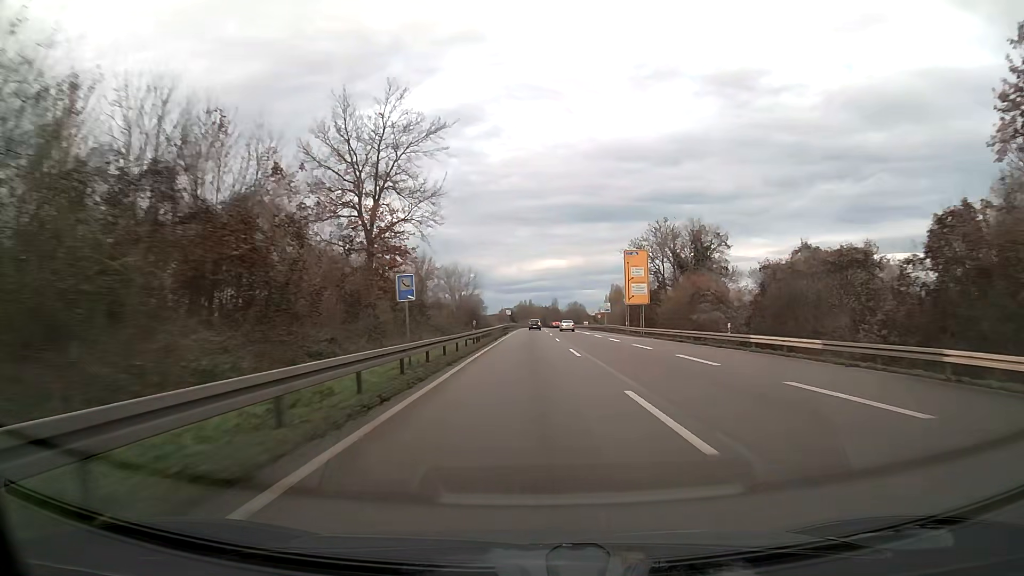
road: trunk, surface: asphalt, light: Day
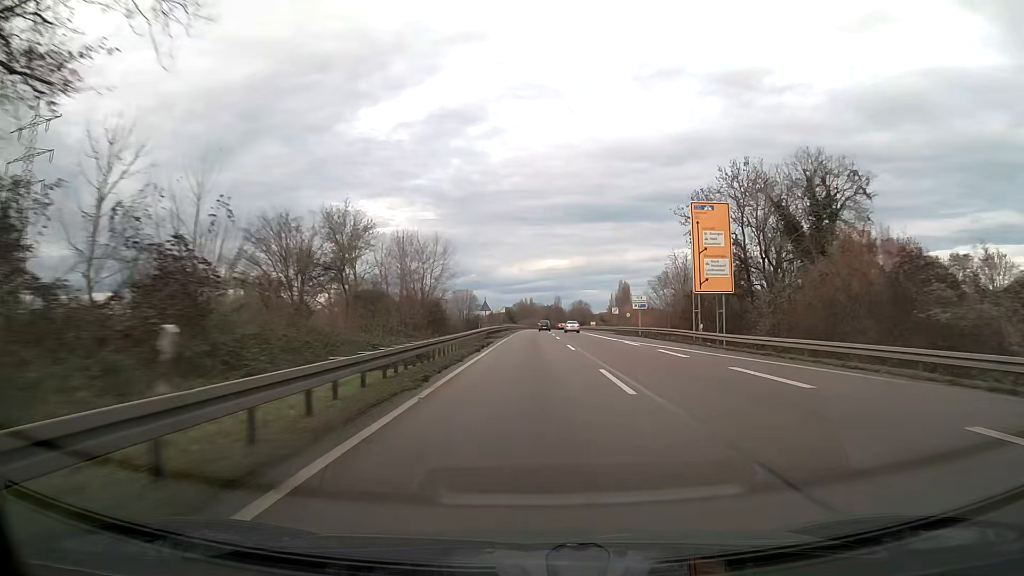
(0.0, +31.2) m; 0°
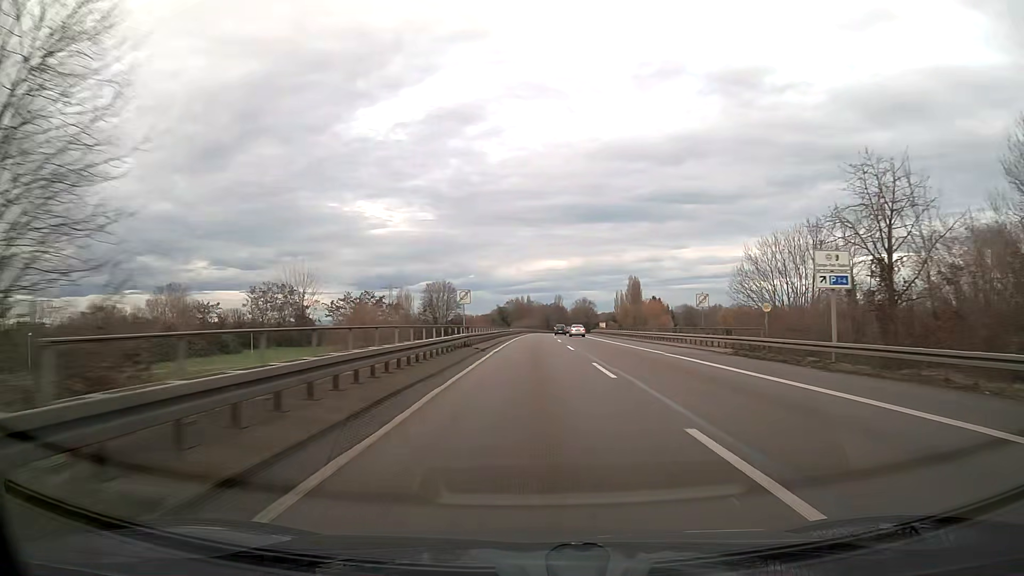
(+0.1, +46.9) m; 0°
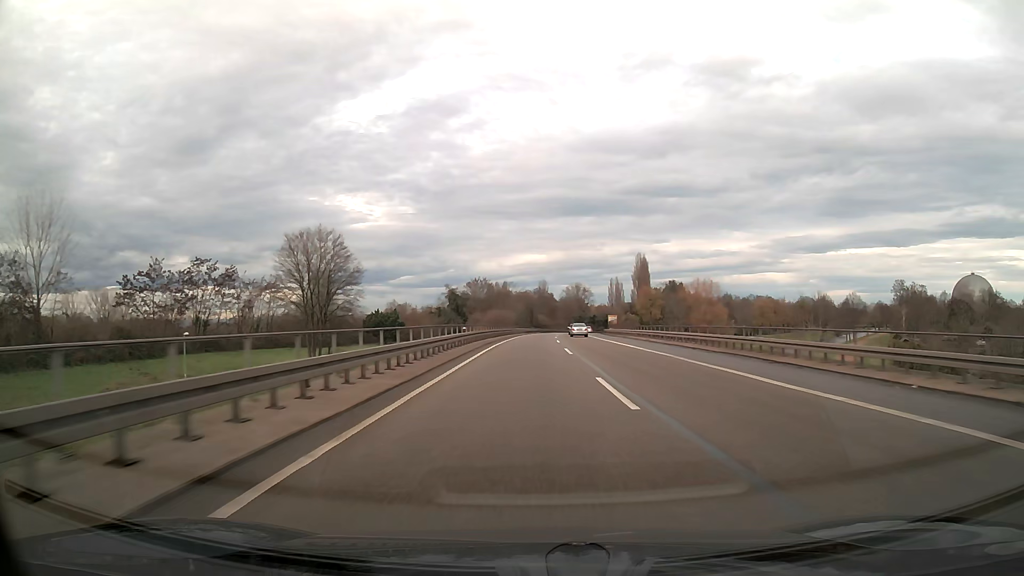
(+1.0, +78.2) m; +2°
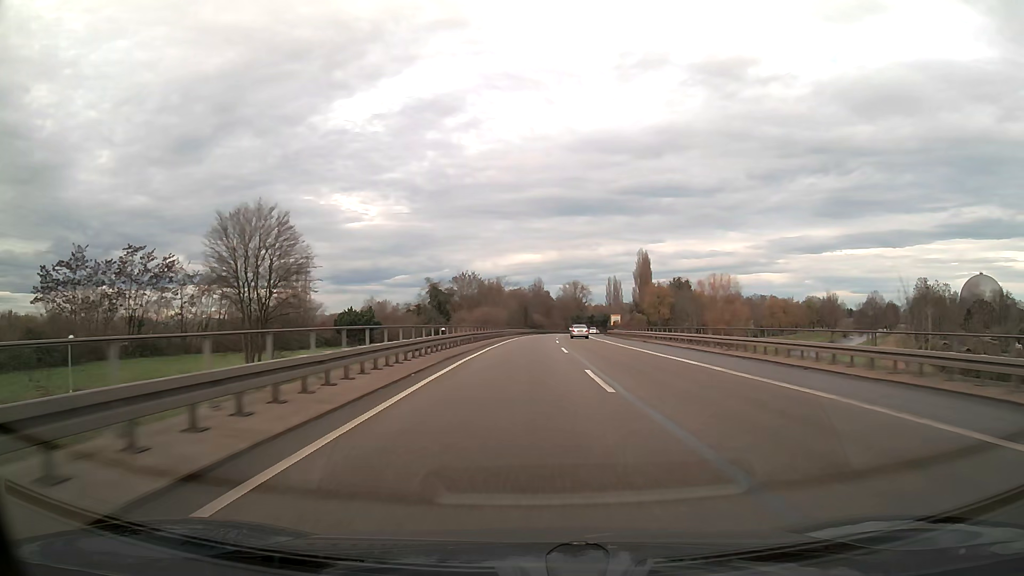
(+0.1, +15.7) m; 0°
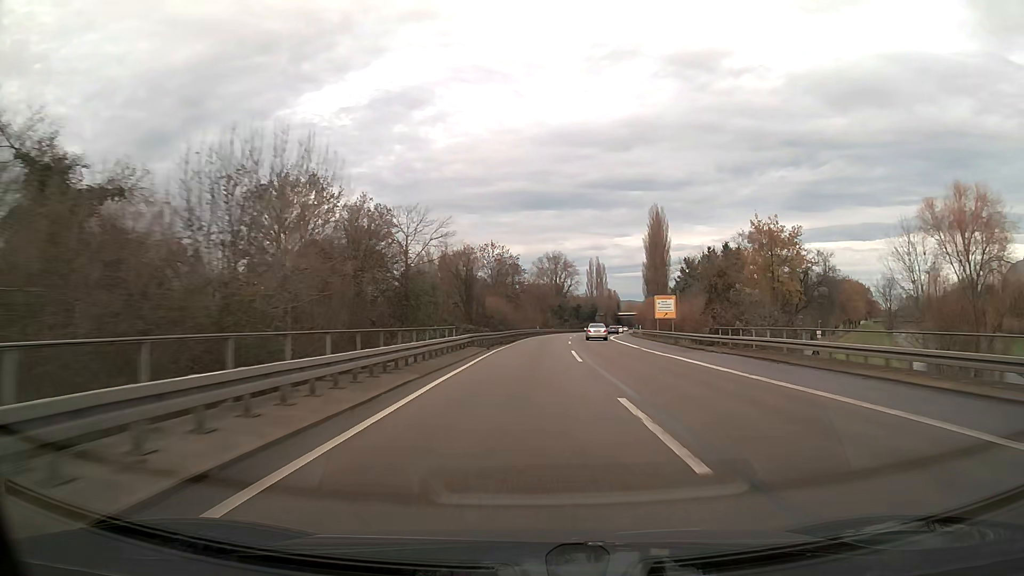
(+1.7, +78.9) m; +3°
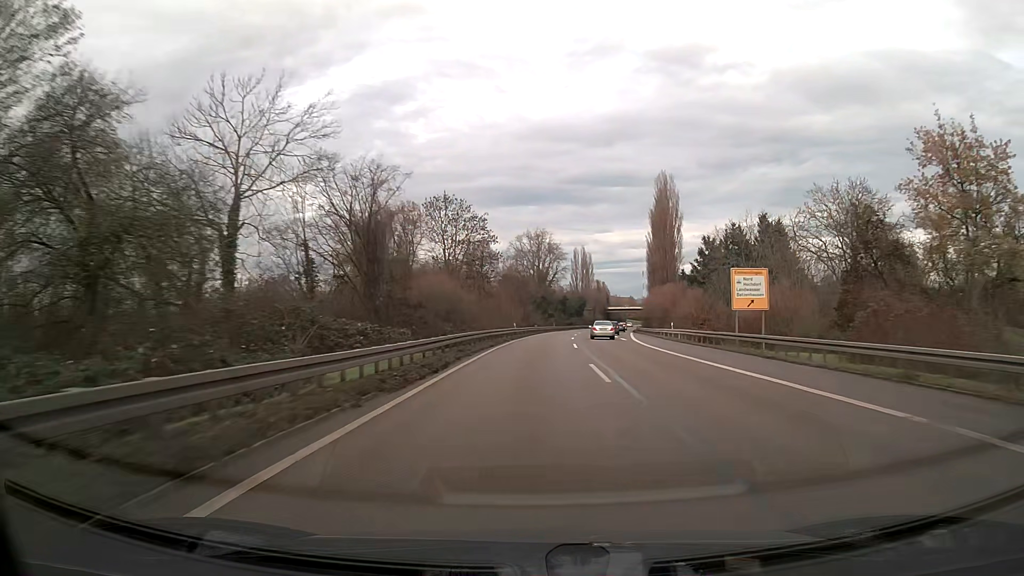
(+0.5, +31.7) m; +2°
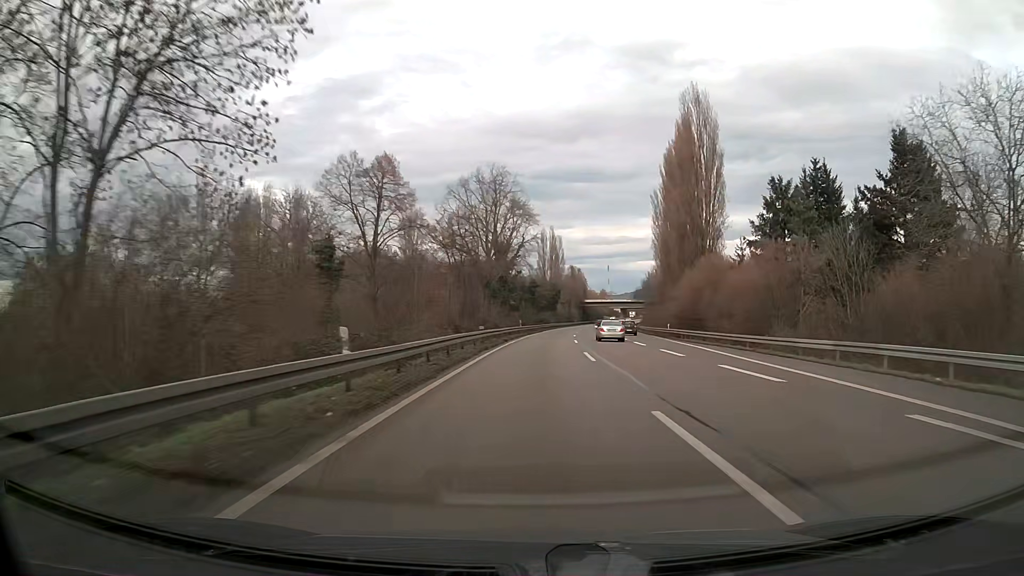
(+1.3, +47.6) m; +3°
